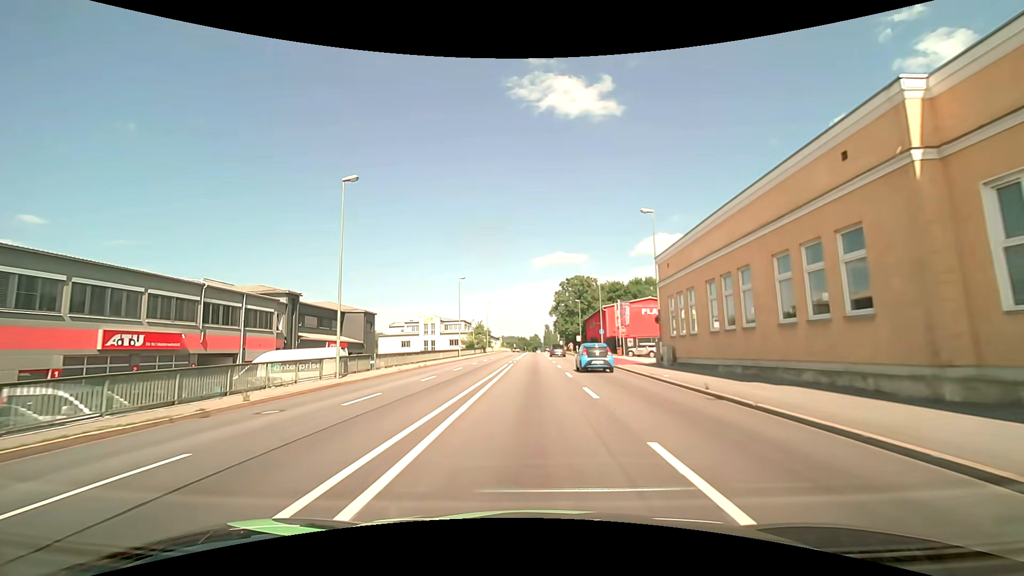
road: primary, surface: asphalt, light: Day
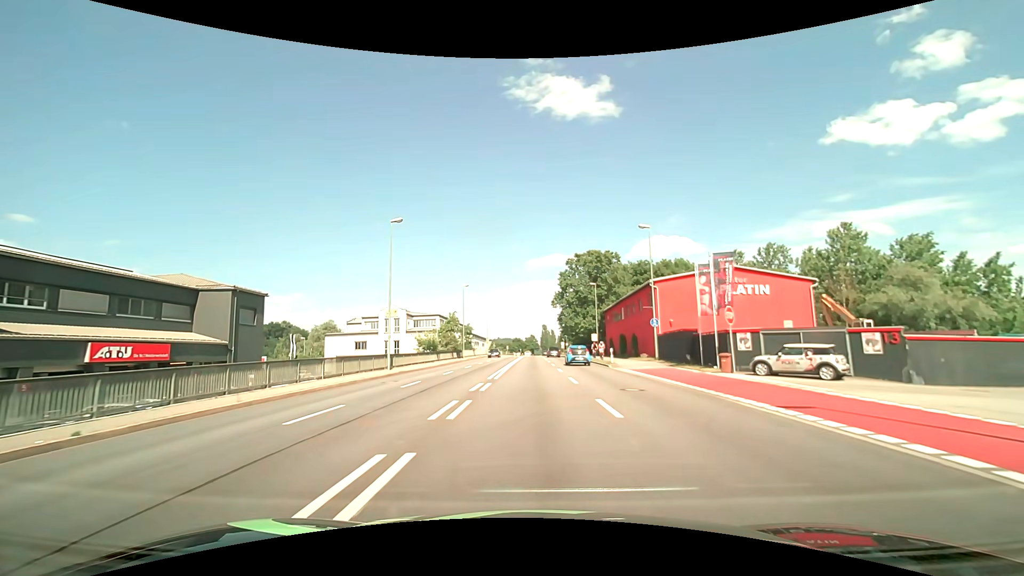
(-0.1, +30.3) m; 0°
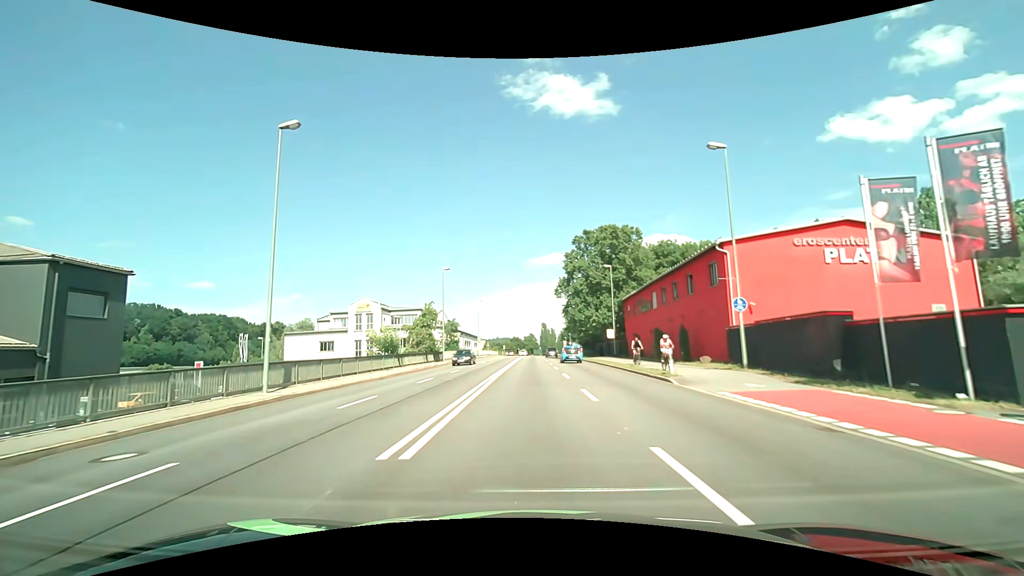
(0.0, +15.2) m; 0°
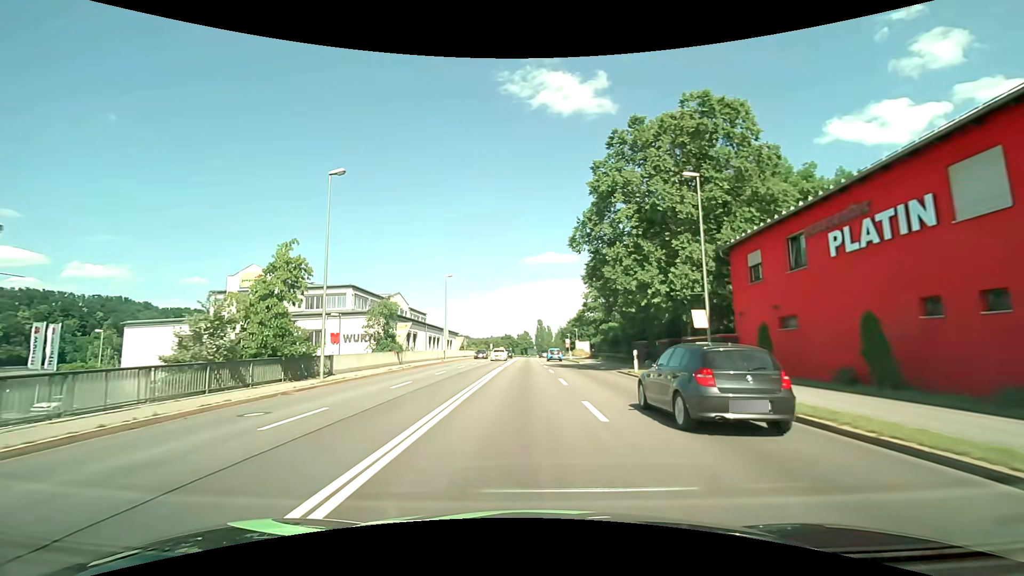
(+0.1, +30.5) m; +1°
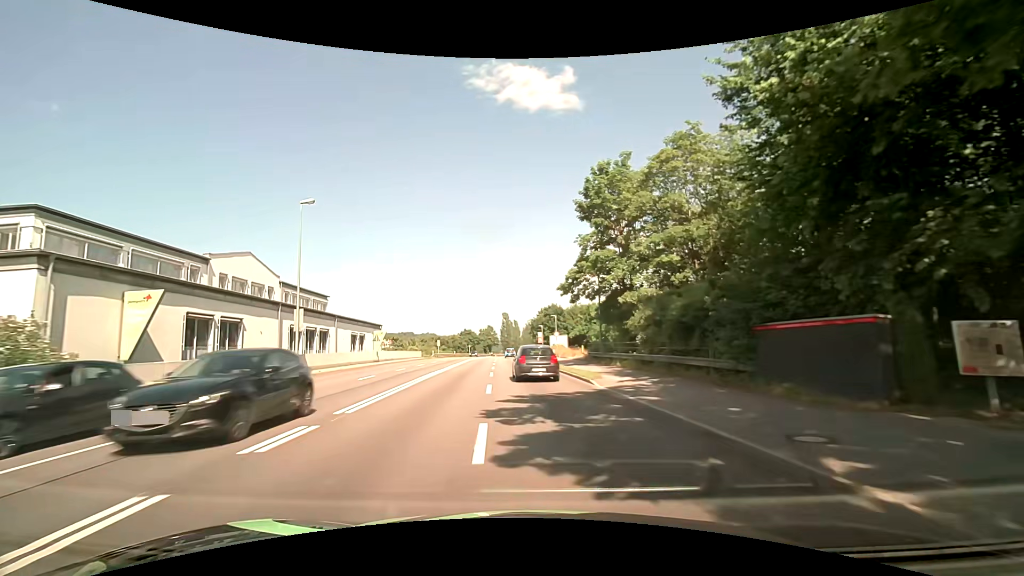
(+1.1, +30.6) m; +3°
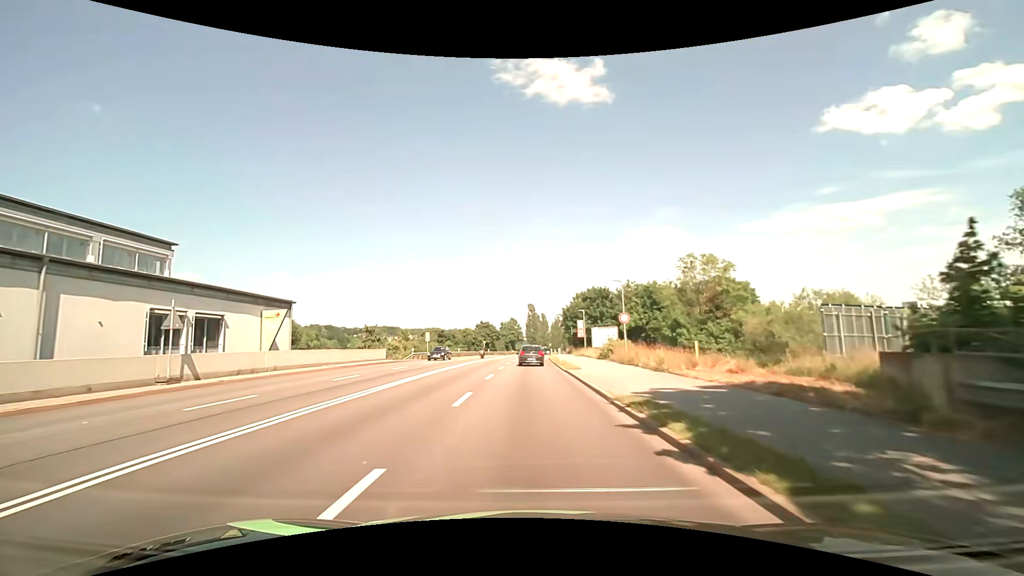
(-0.6, +30.8) m; -3°
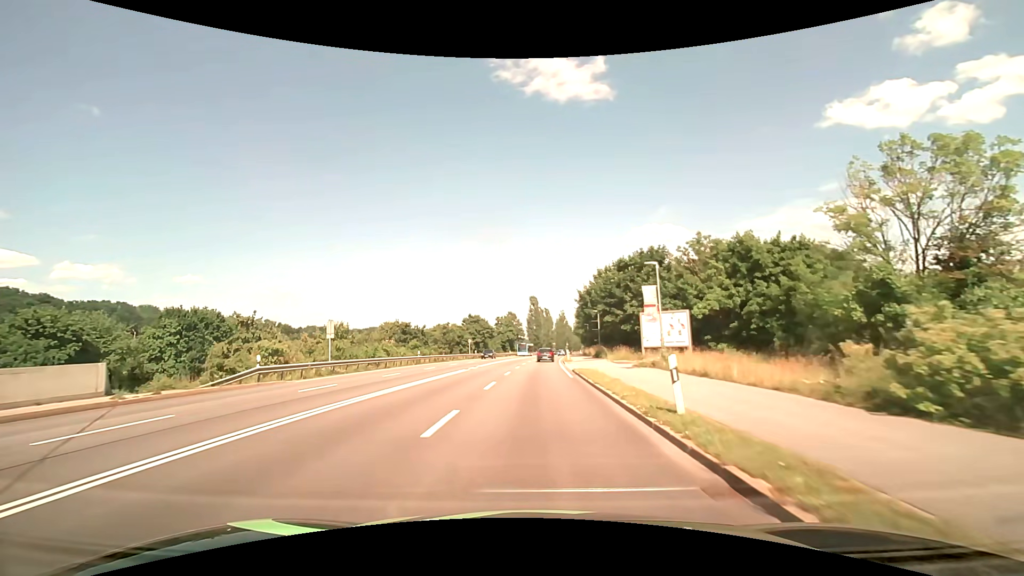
(0.0, +30.8) m; 0°
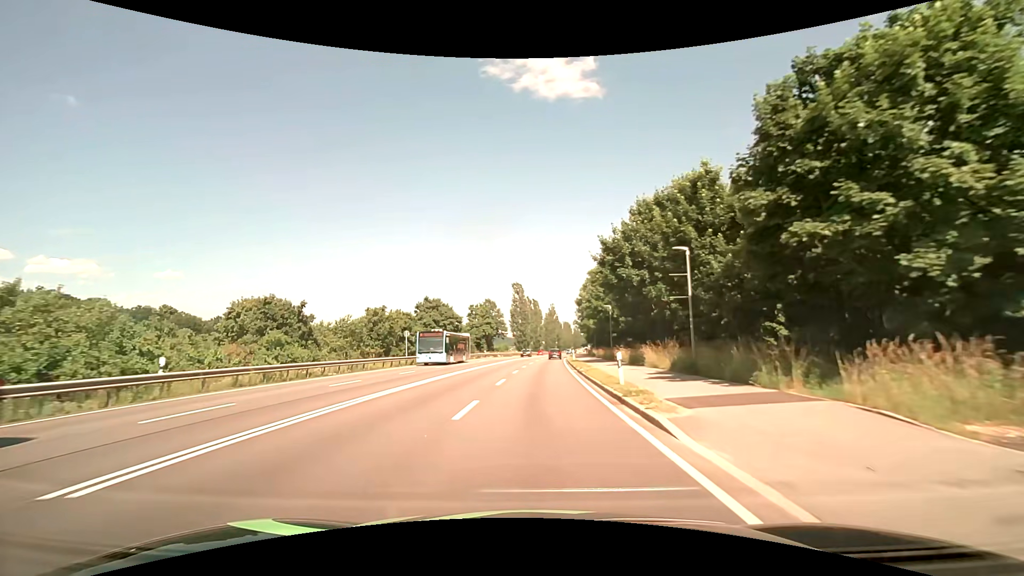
(+0.3, +34.2) m; +2°
(0, +10) (0, +20) (+1, +30) (+1, +40) (+1, +50) (+2, +60) (+3, +70) (+3, +80) (+4, +90) (+5, +100) m
